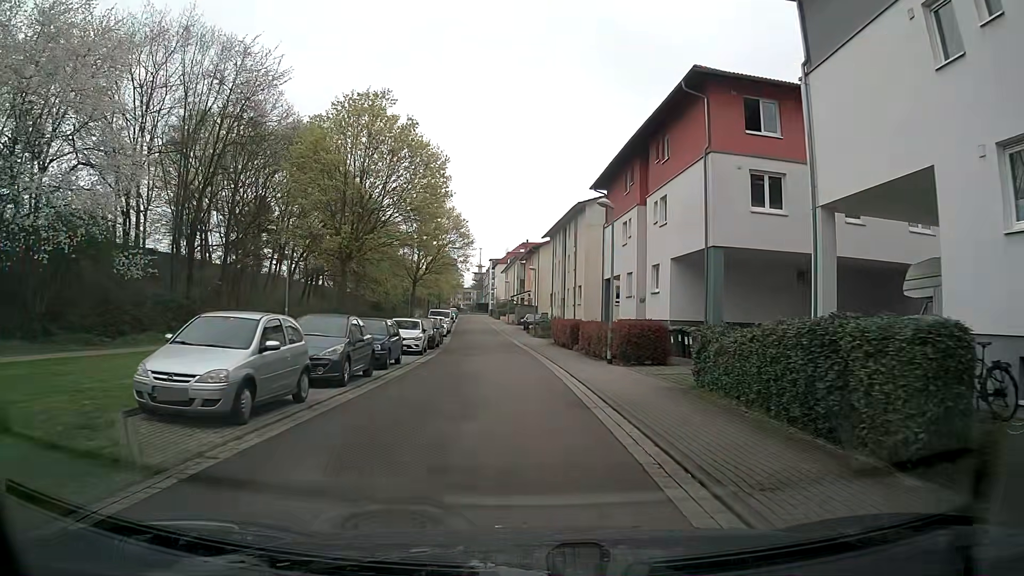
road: residential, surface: asphalt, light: Day
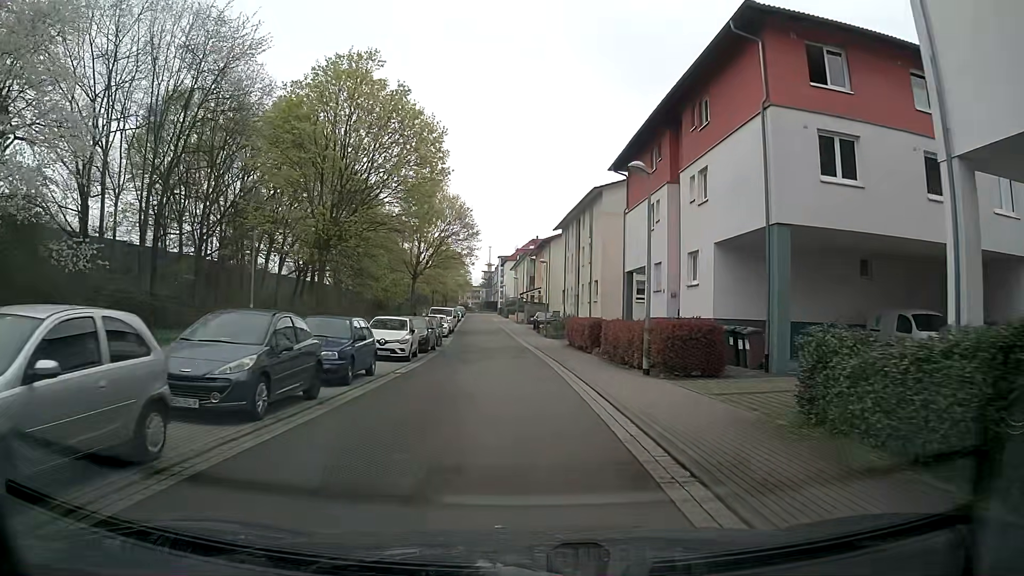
(0.0, +5.1) m; -1°
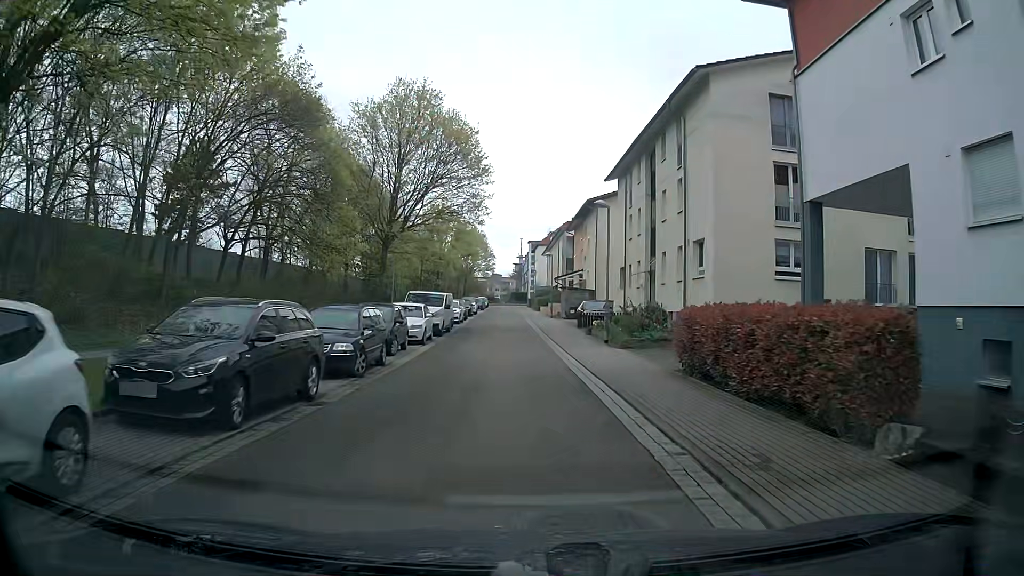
(-0.4, +21.0) m; -2°
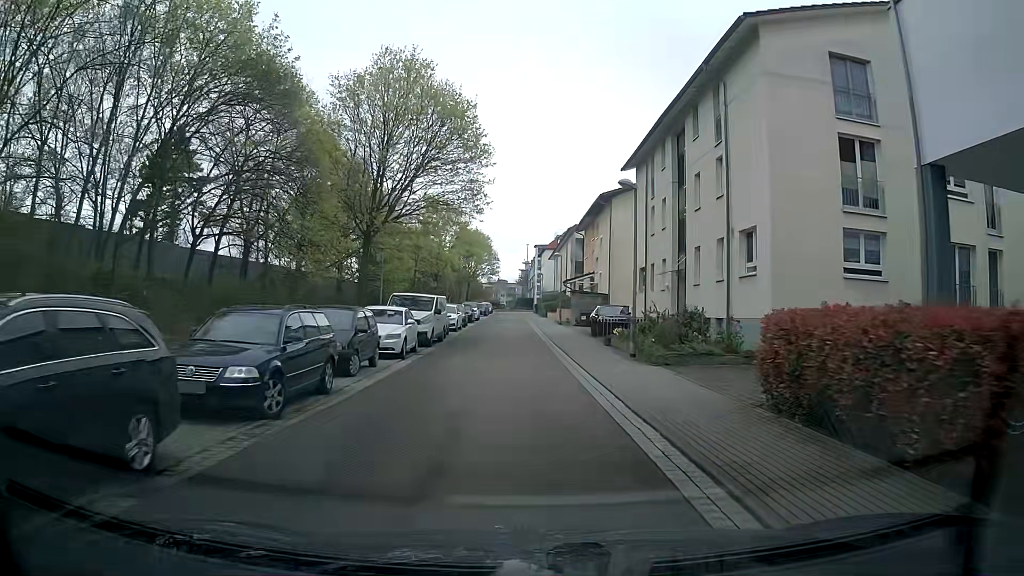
(0.0, +5.0) m; -1°
(0, +10) (0, +20) (0, +30) (0, +40) (-1, +50) (-1, +60) (-1, +70) (-1, +80) (-1, +90) (-1, +100) m
